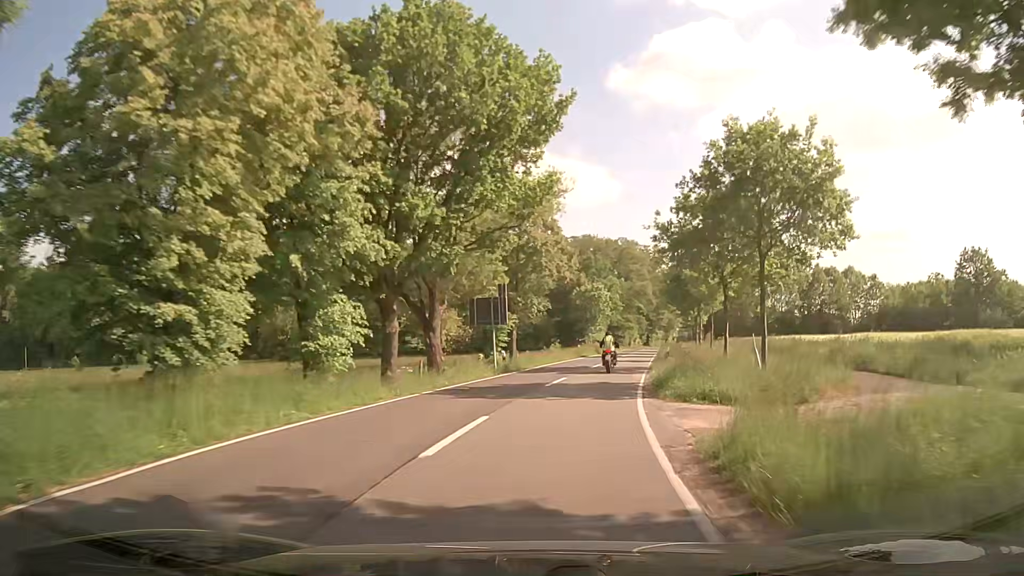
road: secondary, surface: asphalt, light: Day
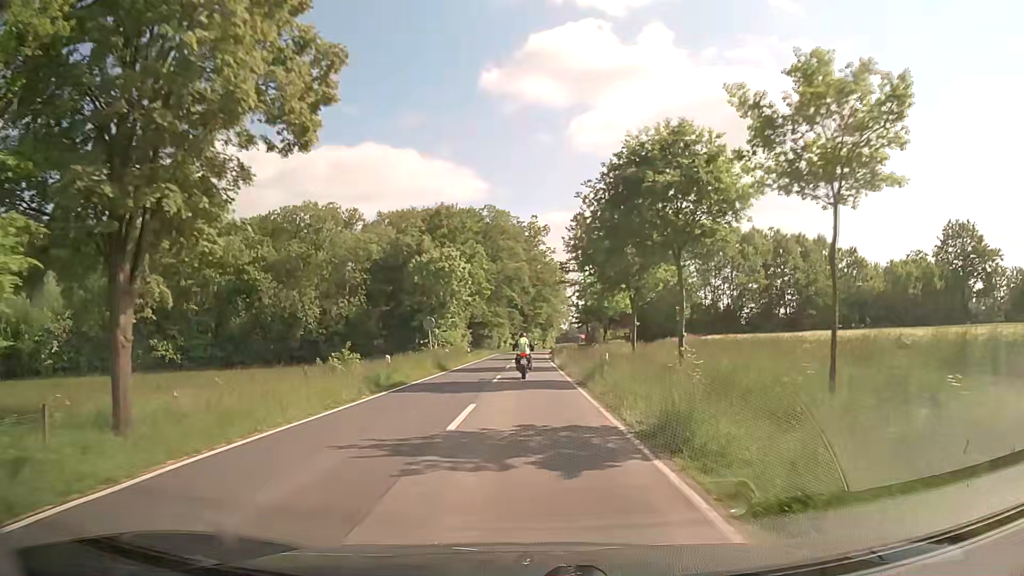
(+4.1, +33.1) m; +11°
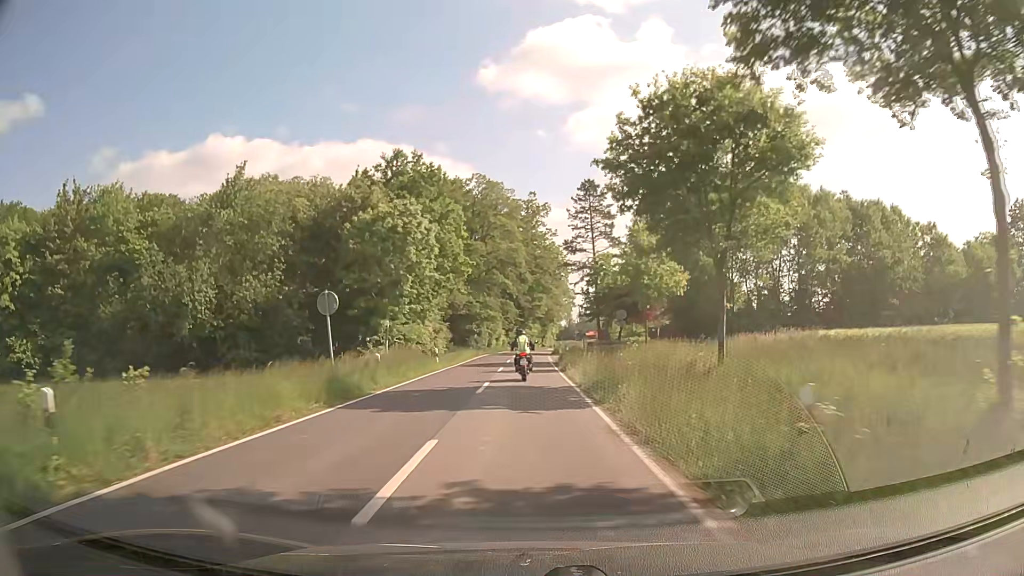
(+0.1, +17.4) m; 0°
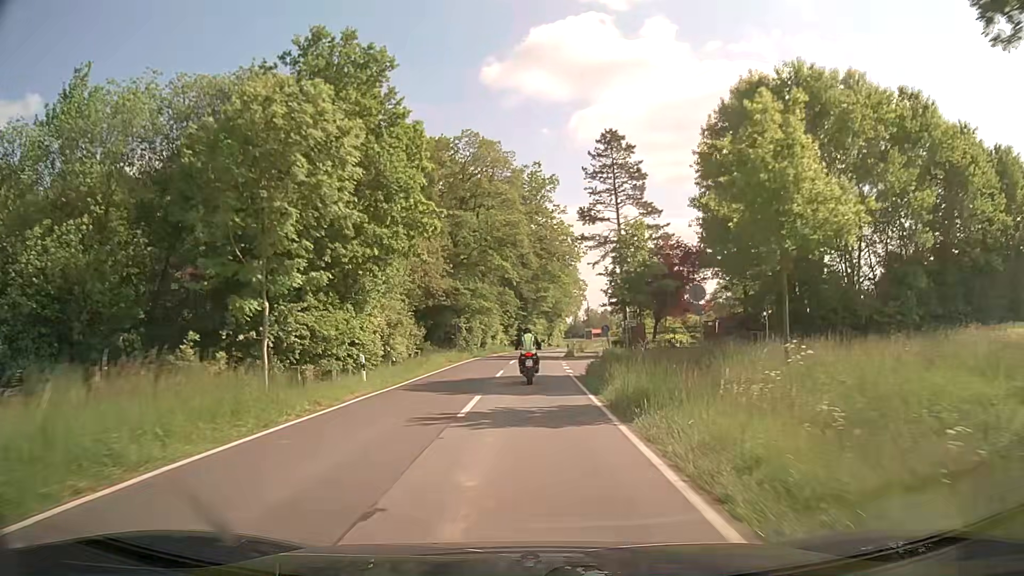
(-0.1, +17.2) m; 0°
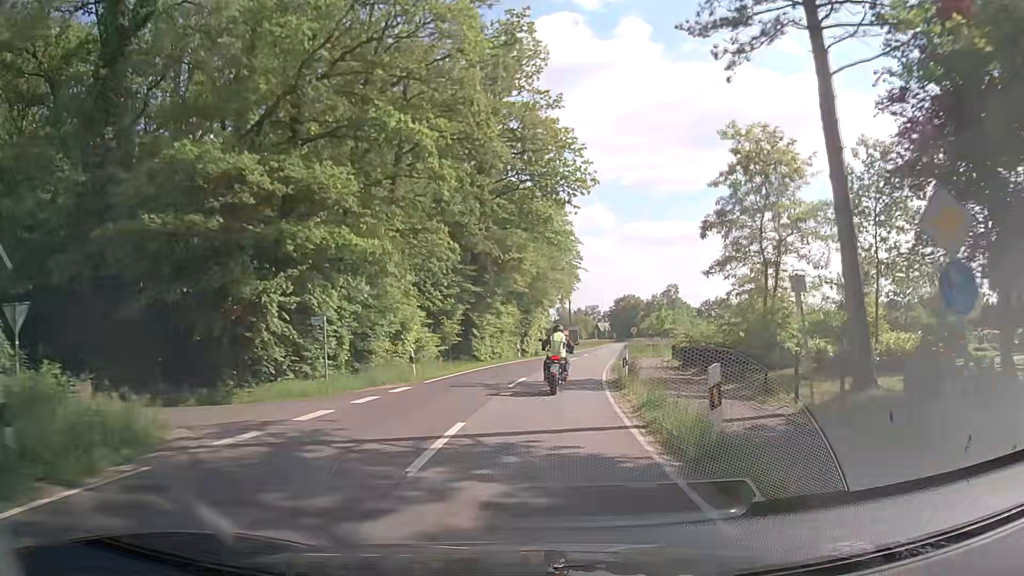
(+0.2, +41.3) m; +3°
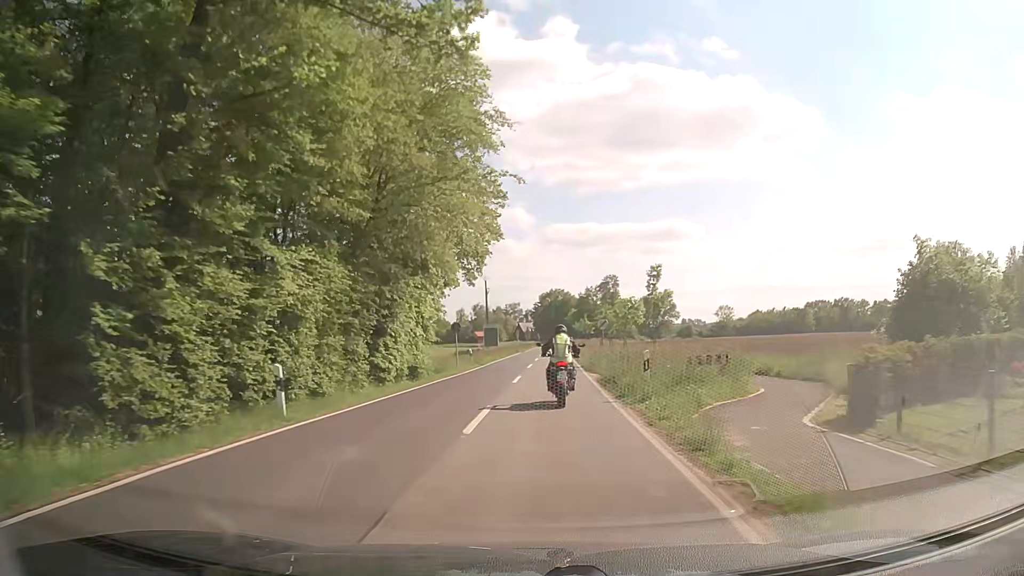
(+2.1, +32.6) m; +7°
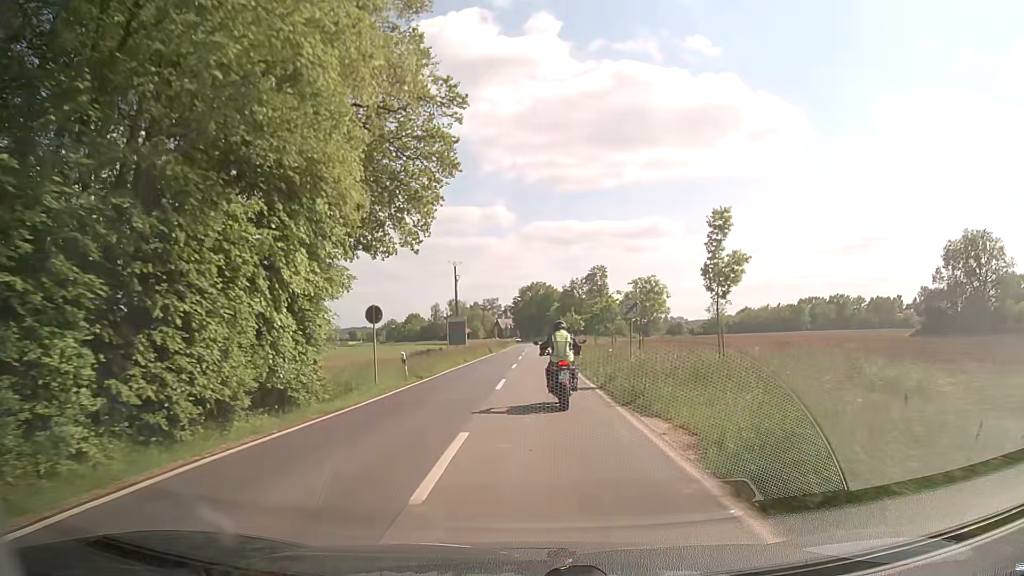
(+0.1, +16.3) m; +1°
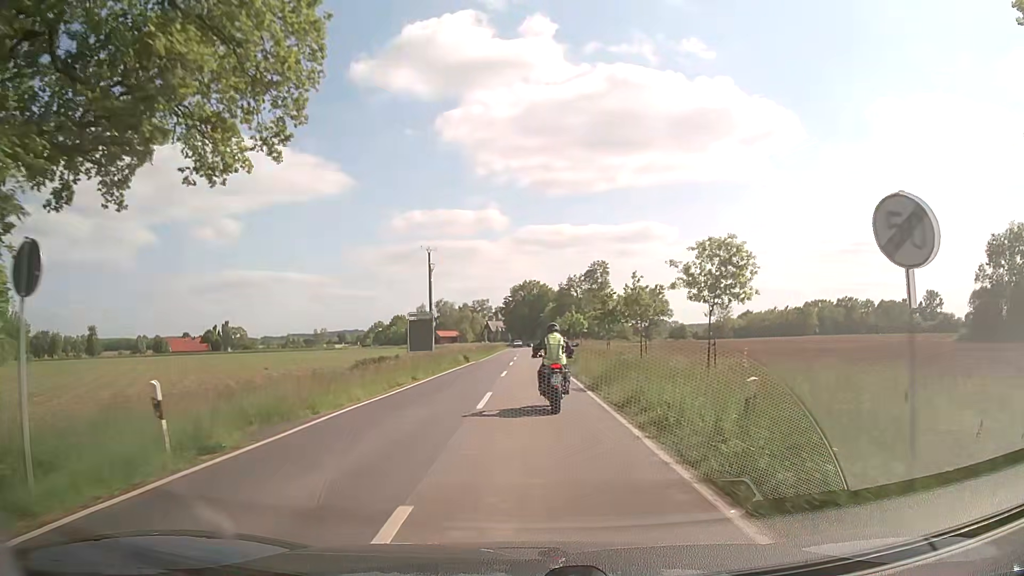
(+0.1, +16.3) m; +1°
(0, +10) (0, +20) (0, +30) (0, +40) (0, +50) (0, +60) (0, +70) (0, +80) (0, +90) (0, +100) m
